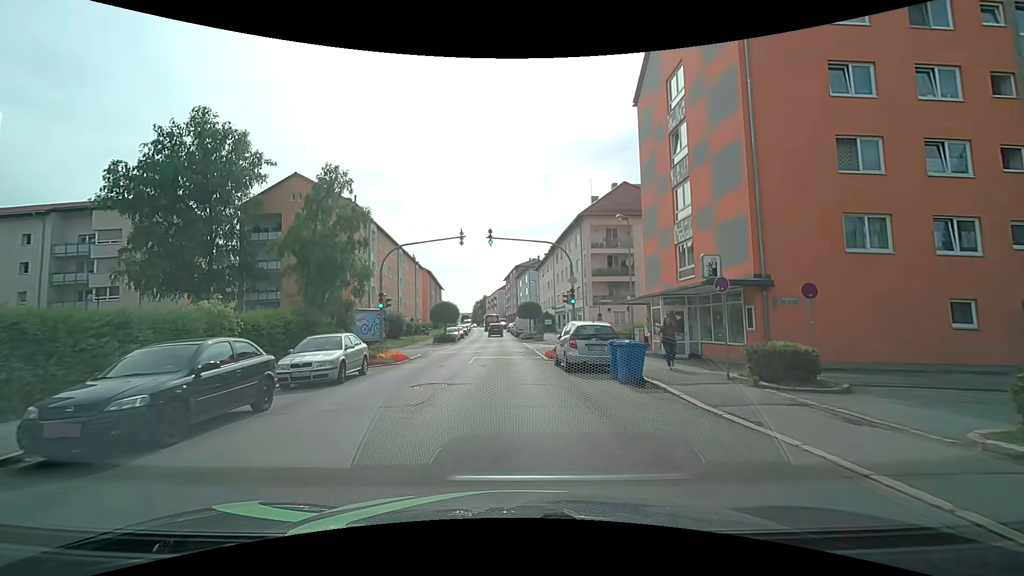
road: tertiary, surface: asphalt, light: Day
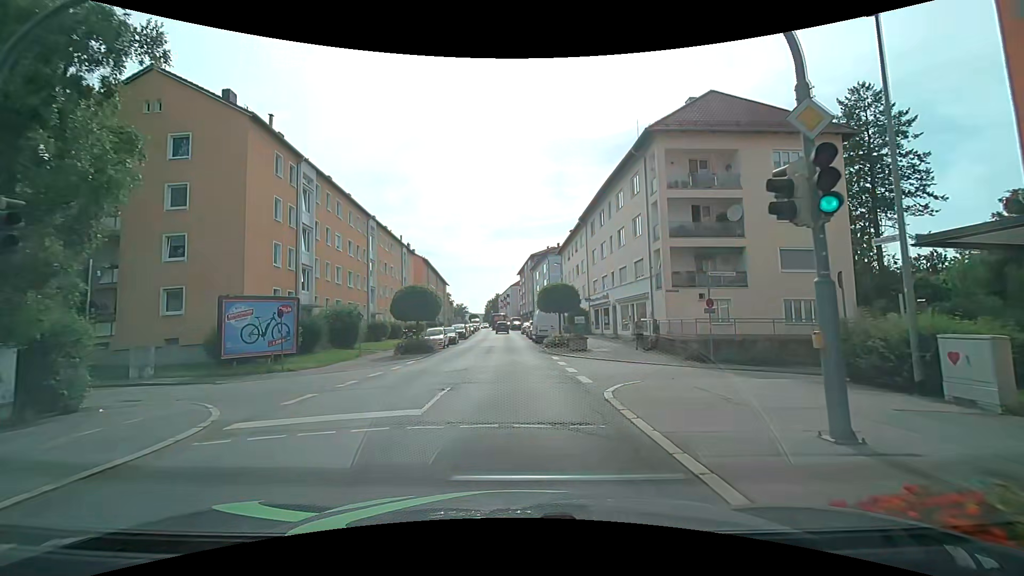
(-0.3, +20.7) m; -2°
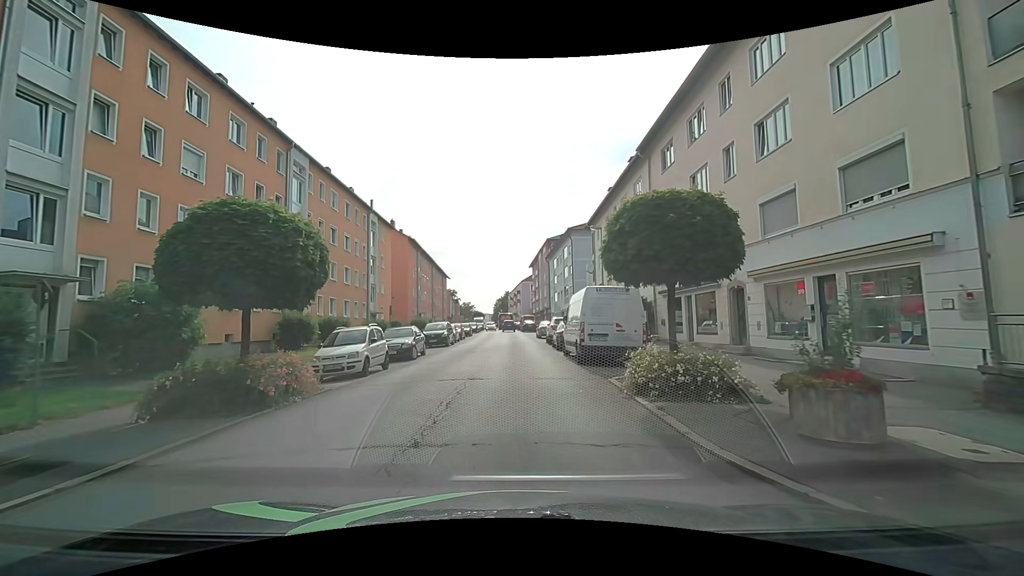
(-0.1, +20.2) m; -1°
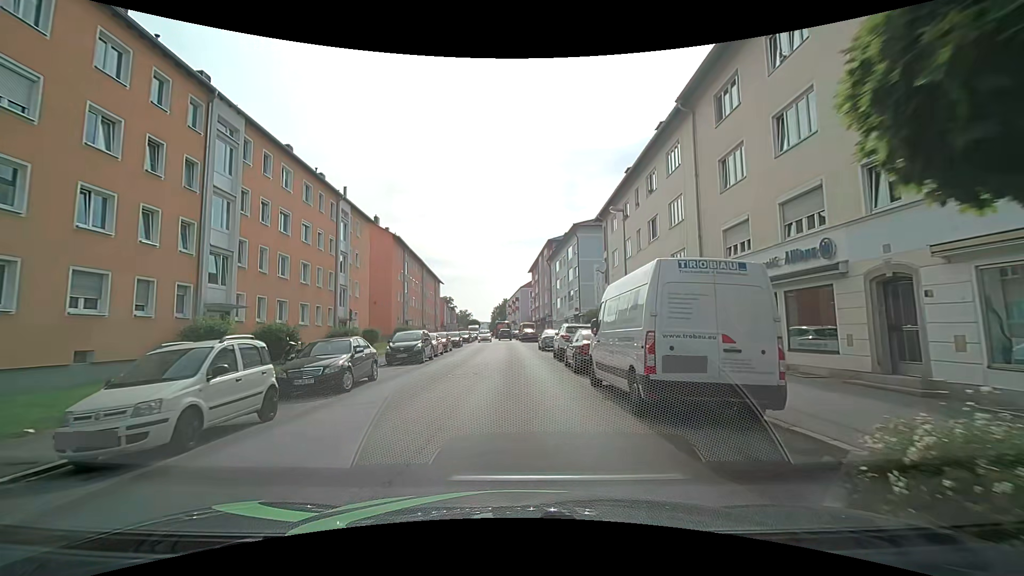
(0.0, +8.0) m; 0°
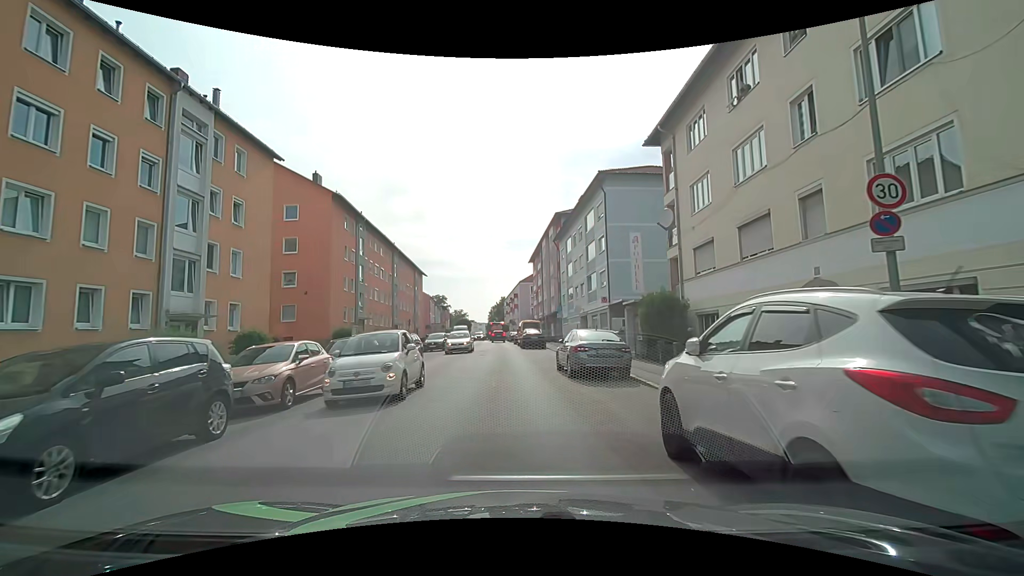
(+0.1, +19.1) m; +1°
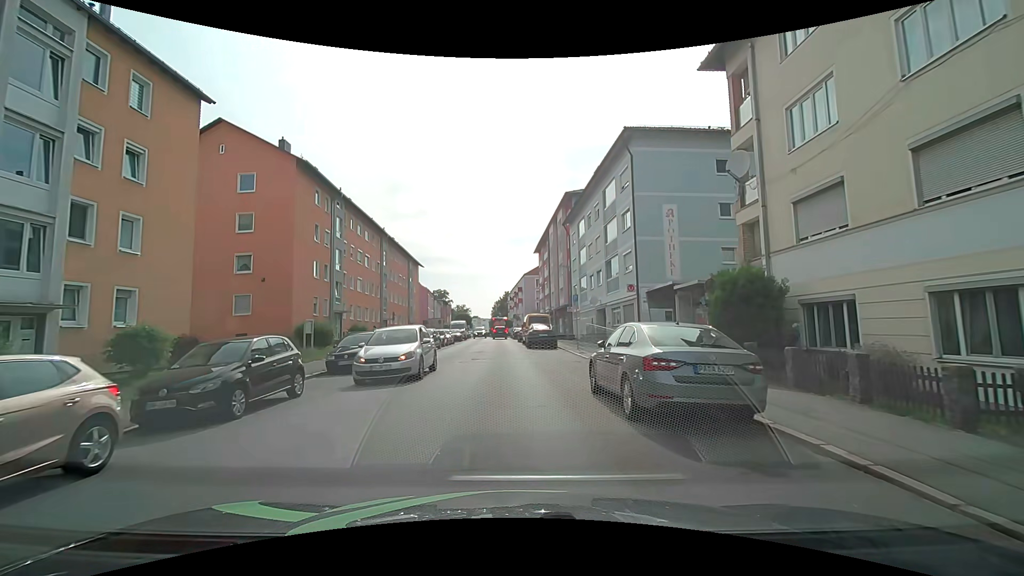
(-0.1, +7.6) m; -1°
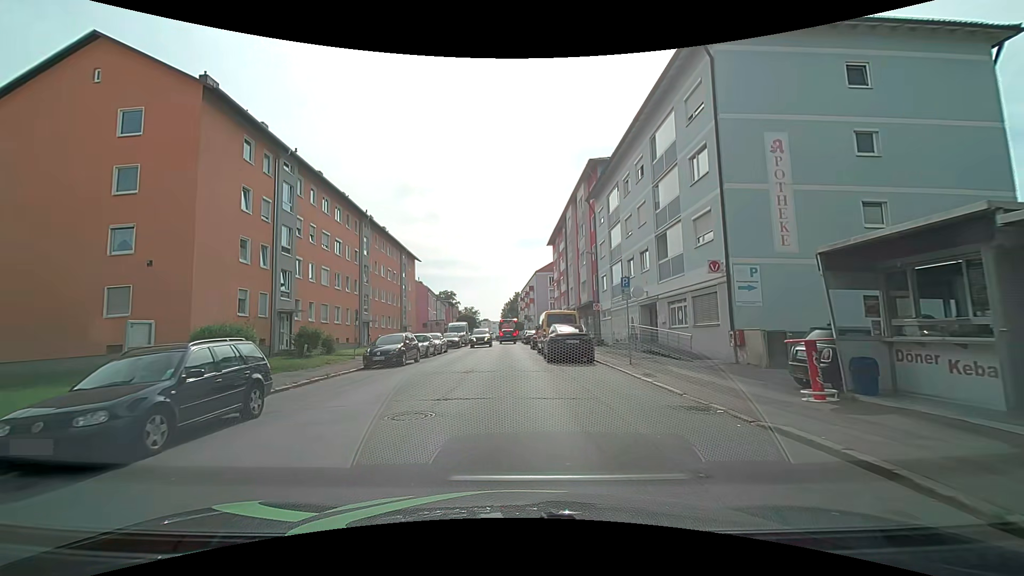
(-0.1, +11.4) m; -2°
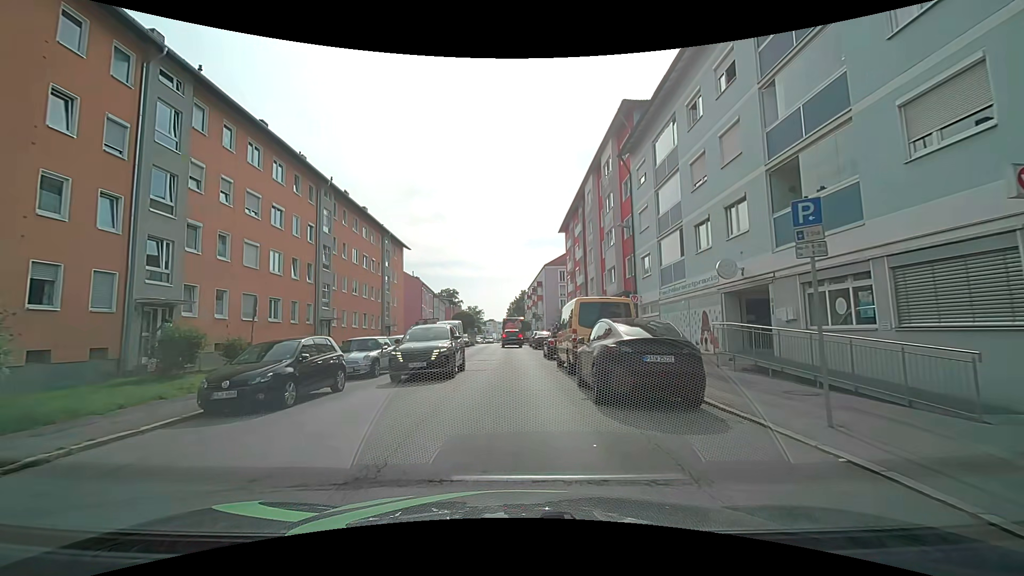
(0.0, +11.5) m; 0°
